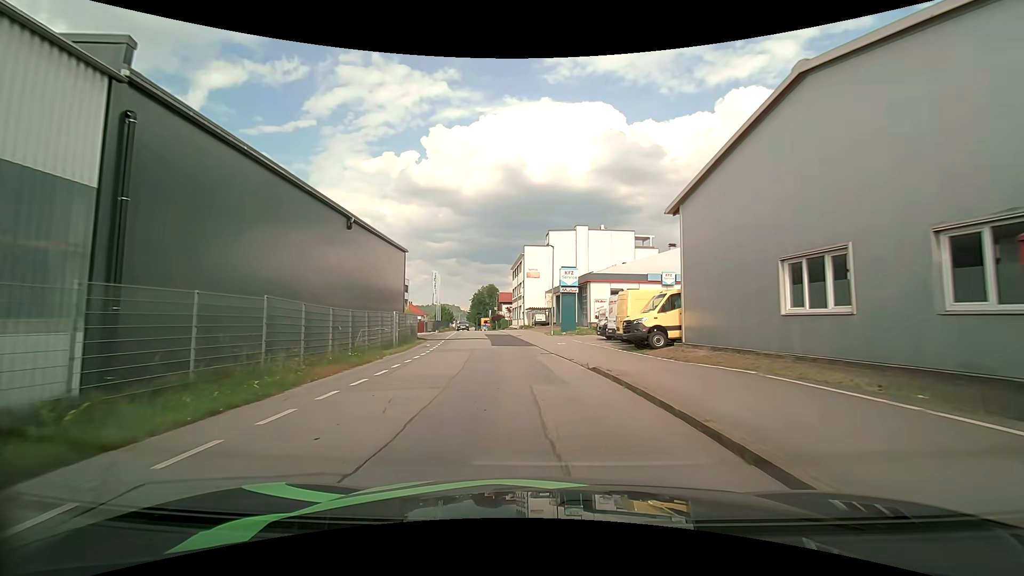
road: residential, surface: asphalt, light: Day
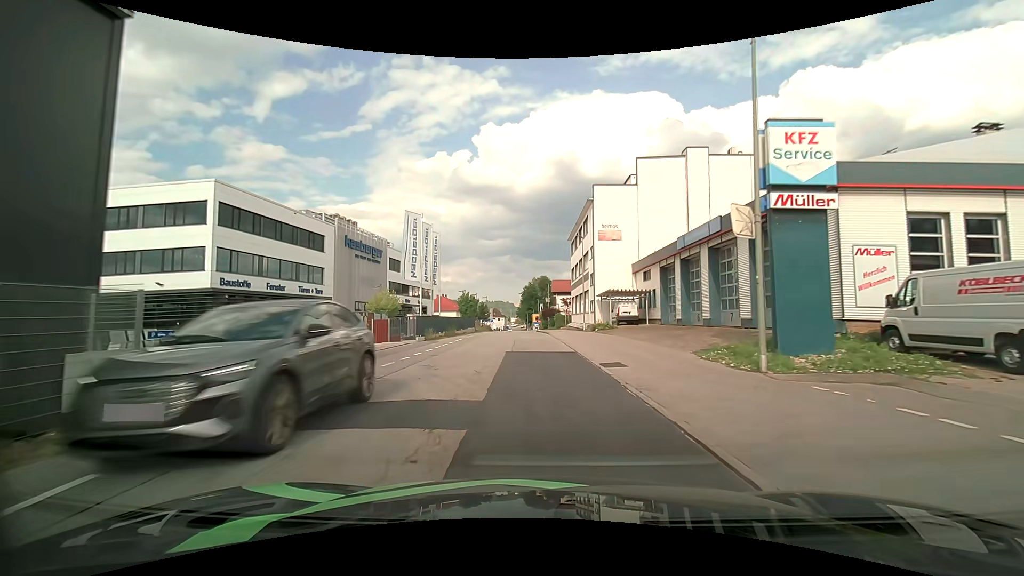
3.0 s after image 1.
(-2.0, +32.0) m; -6°
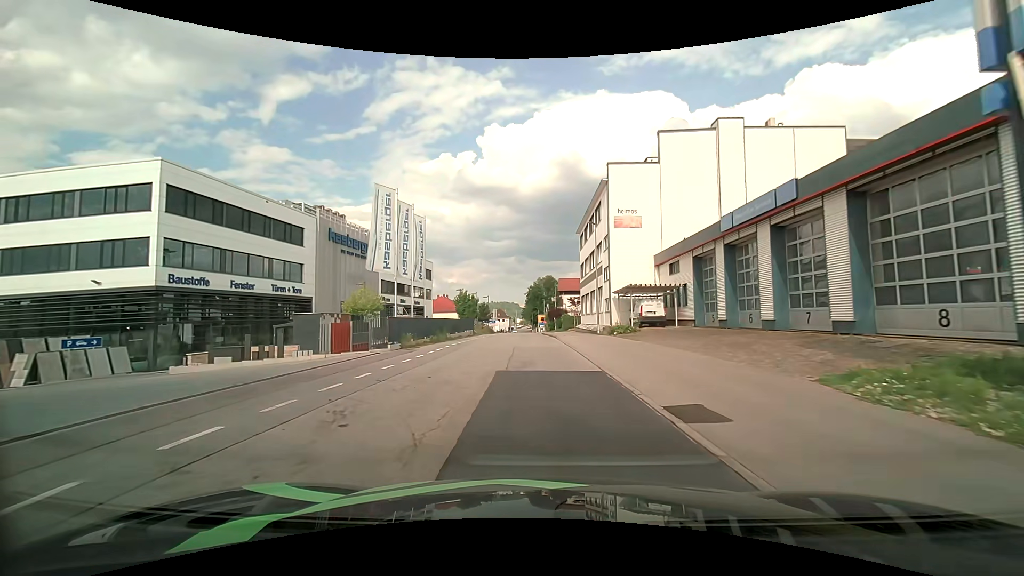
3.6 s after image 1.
(0.0, +6.3) m; -1°
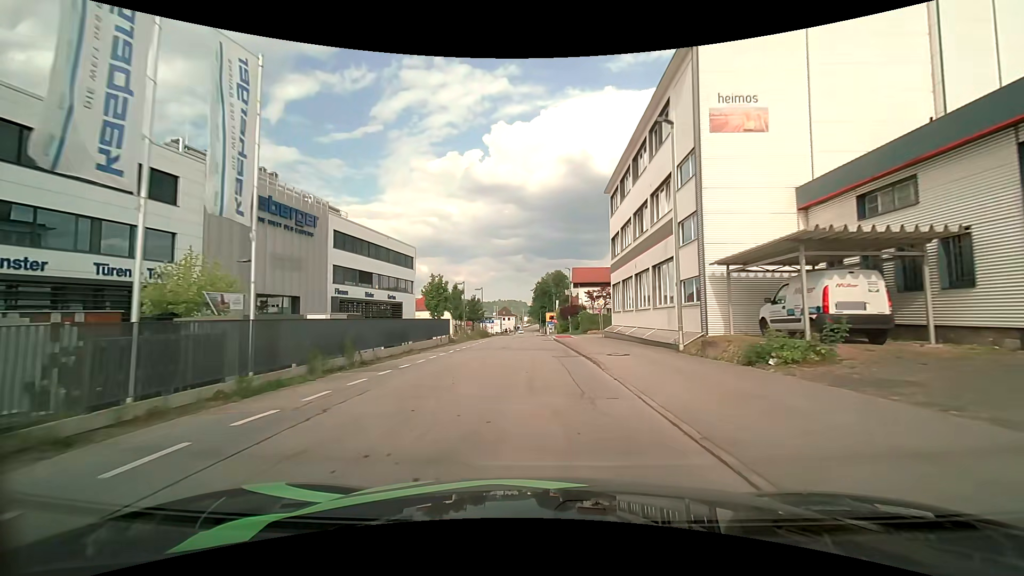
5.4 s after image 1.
(0.0, +19.0) m; 0°
(0, +10) (0, +20) (0, +30) (-1, +40) (-1, +50) (-1, +60) (-1, +70) (-1, +80) (-2, +90) (-2, +100) m
